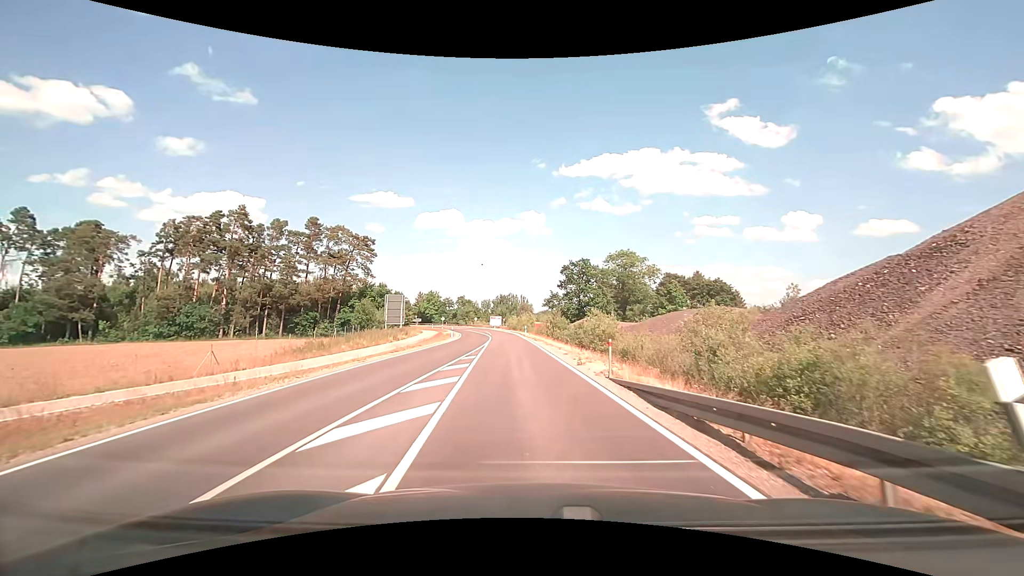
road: tertiary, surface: asphalt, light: Day
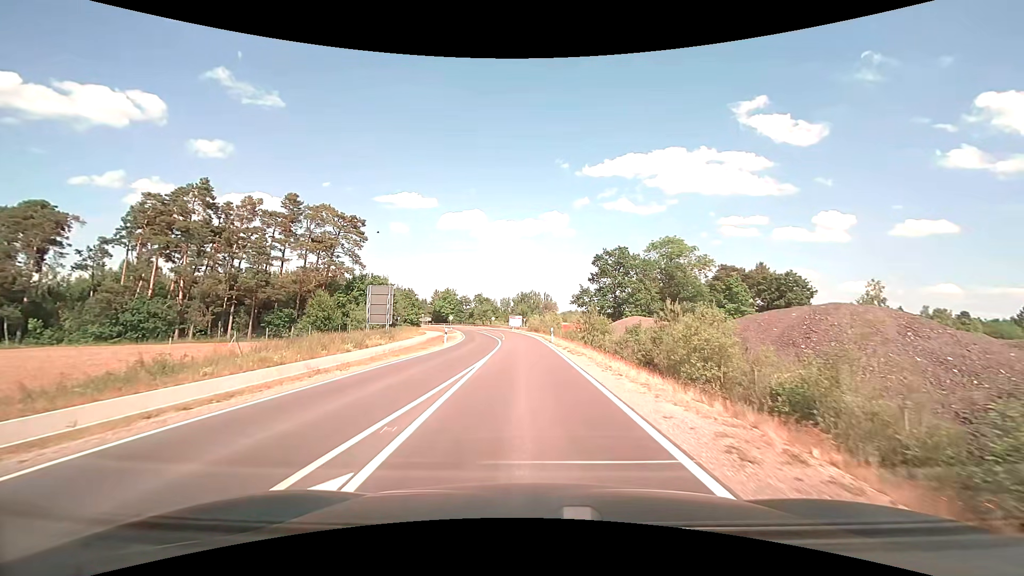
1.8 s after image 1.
(-0.5, +16.5) m; -3°
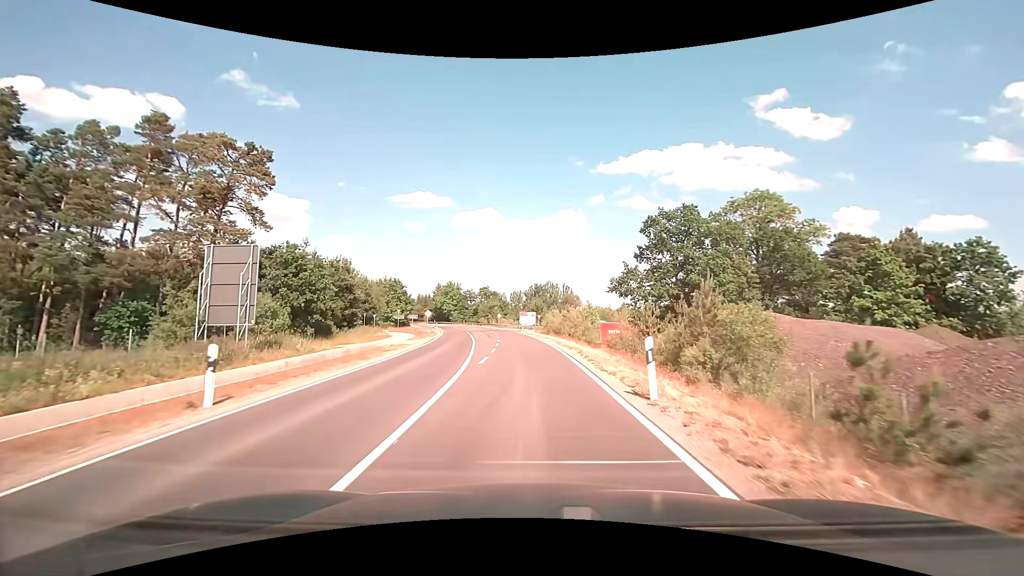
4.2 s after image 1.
(-0.4, +27.8) m; -2°
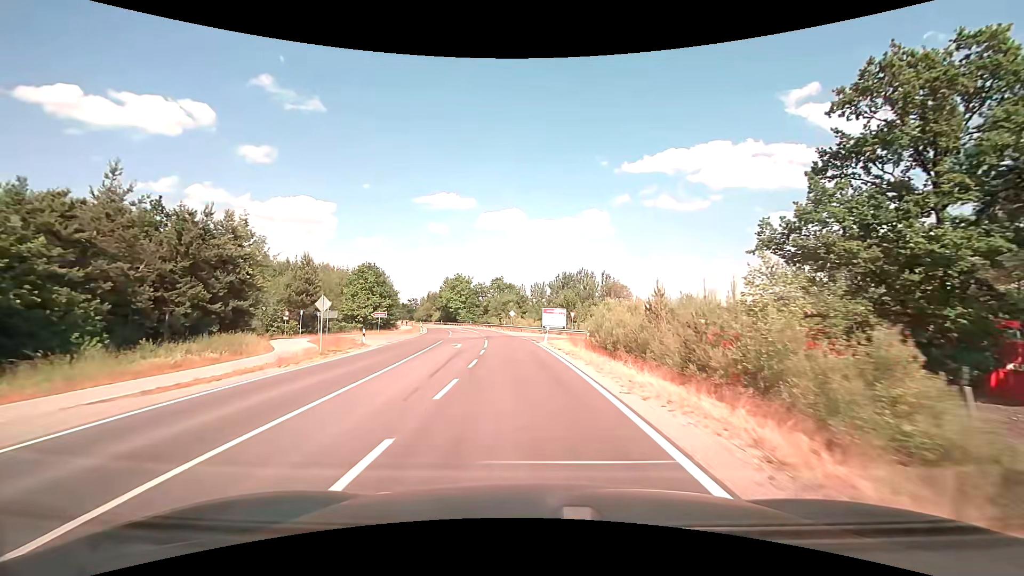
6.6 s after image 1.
(-0.6, +31.8) m; -3°
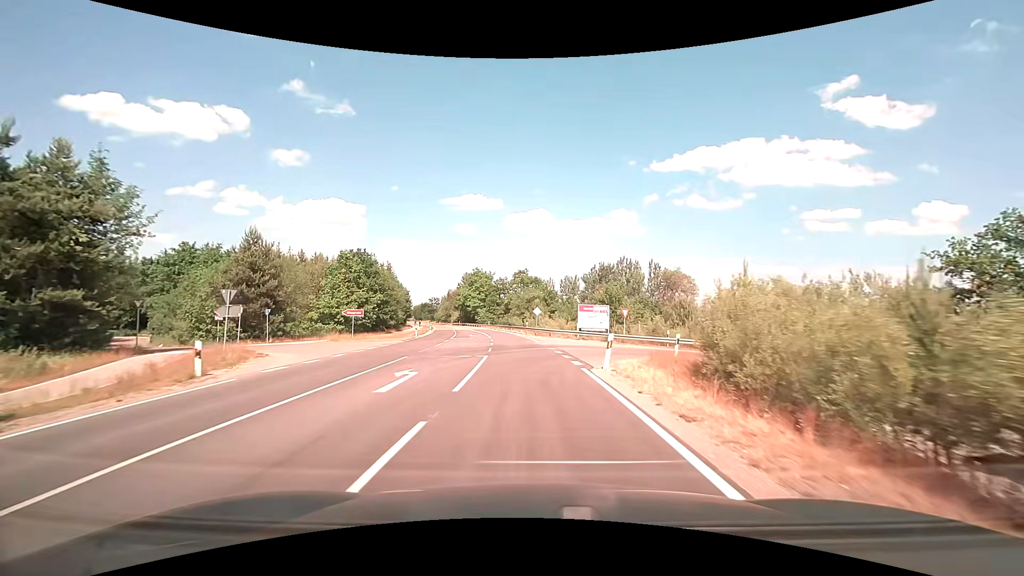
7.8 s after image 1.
(-0.5, +17.2) m; -3°
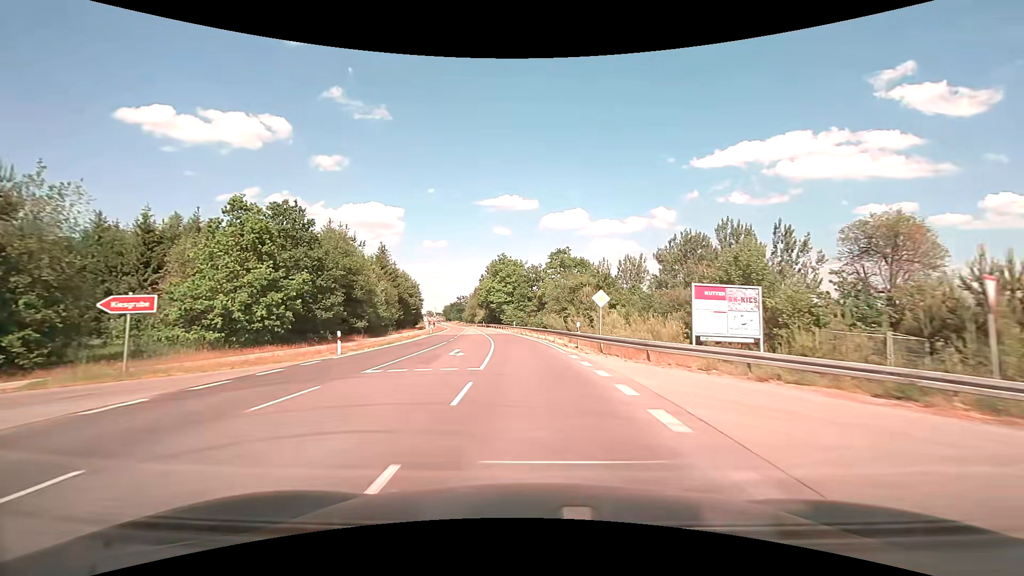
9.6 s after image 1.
(-1.0, +27.8) m; -4°
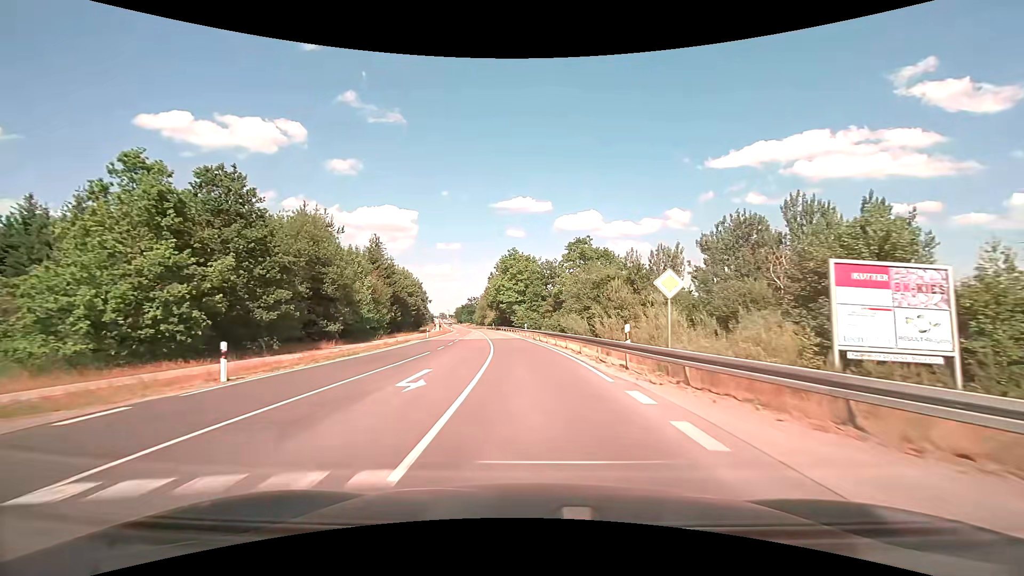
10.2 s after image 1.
(-0.1, +9.8) m; -2°
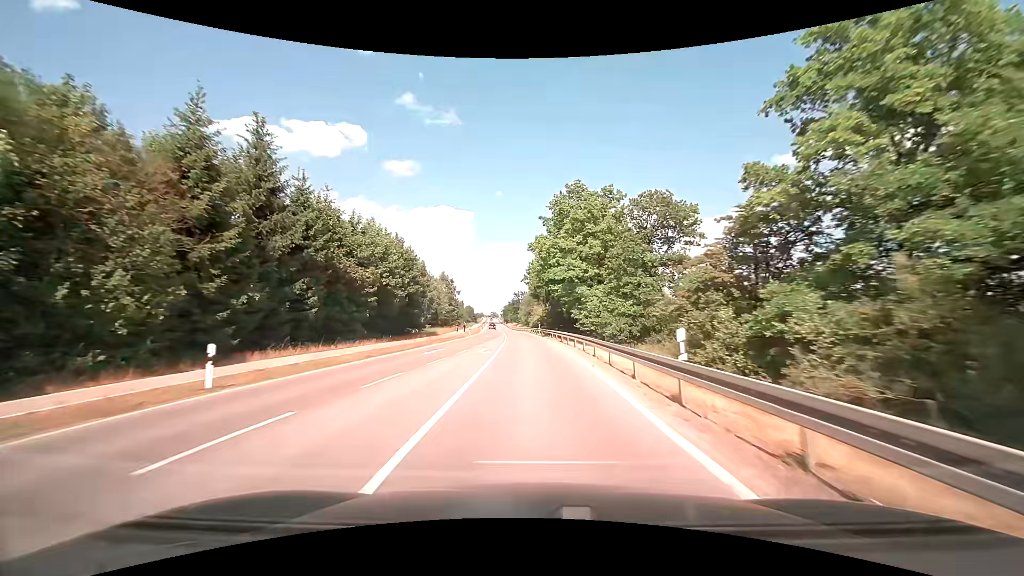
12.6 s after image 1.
(-2.4, +41.7) m; -6°
(0, +10) (0, +20) (-1, +30) (-1, +40) (-2, +50) (-2, +60) (-3, +70) (-4, +80) (-4, +90) (-5, +100) m
